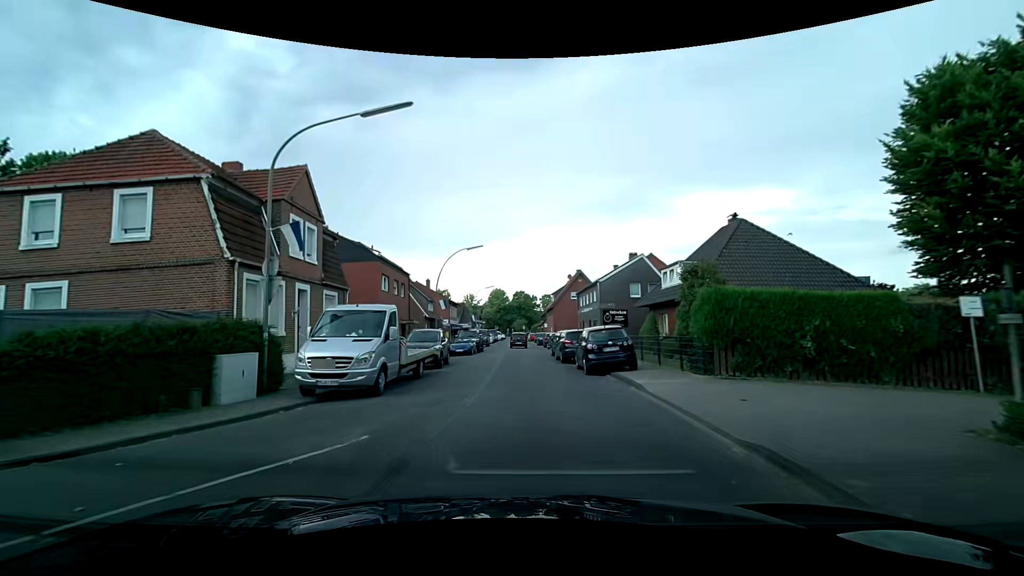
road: residential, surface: asphalt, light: Day
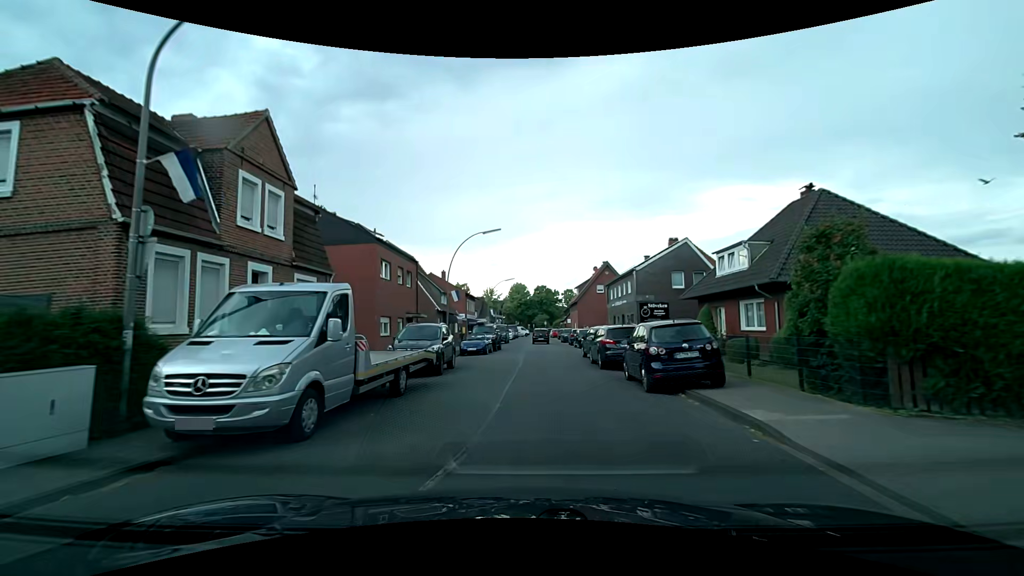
(-0.2, +5.6) m; -3°
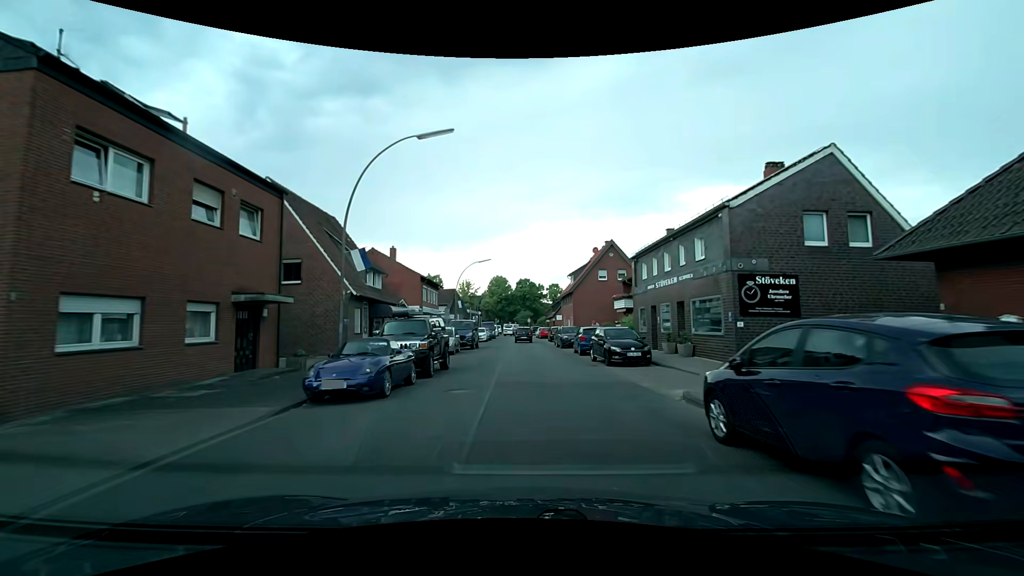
(+0.2, +19.1) m; +2°
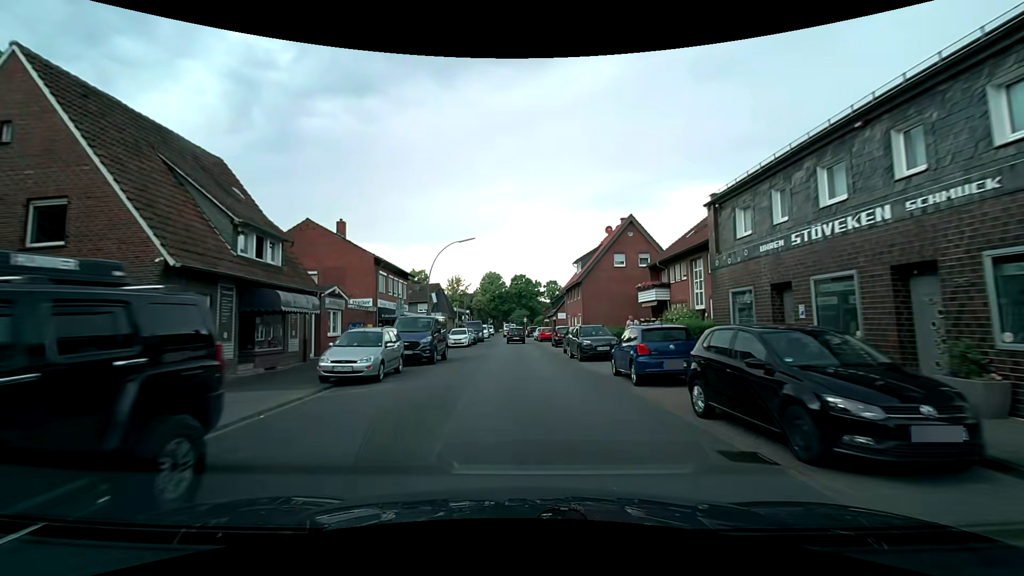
(+0.1, +13.6) m; +1°
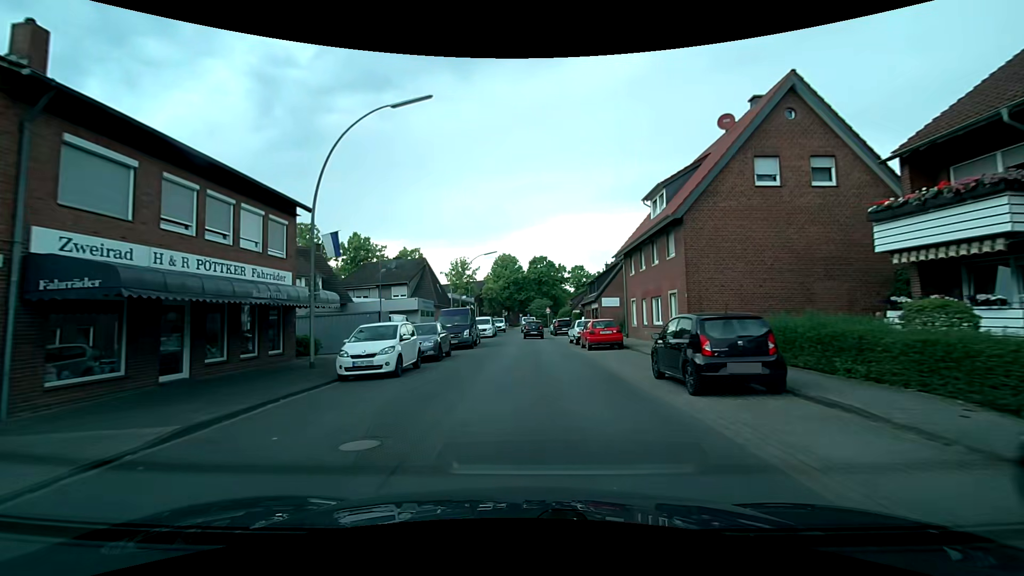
(-0.6, +25.6) m; -3°
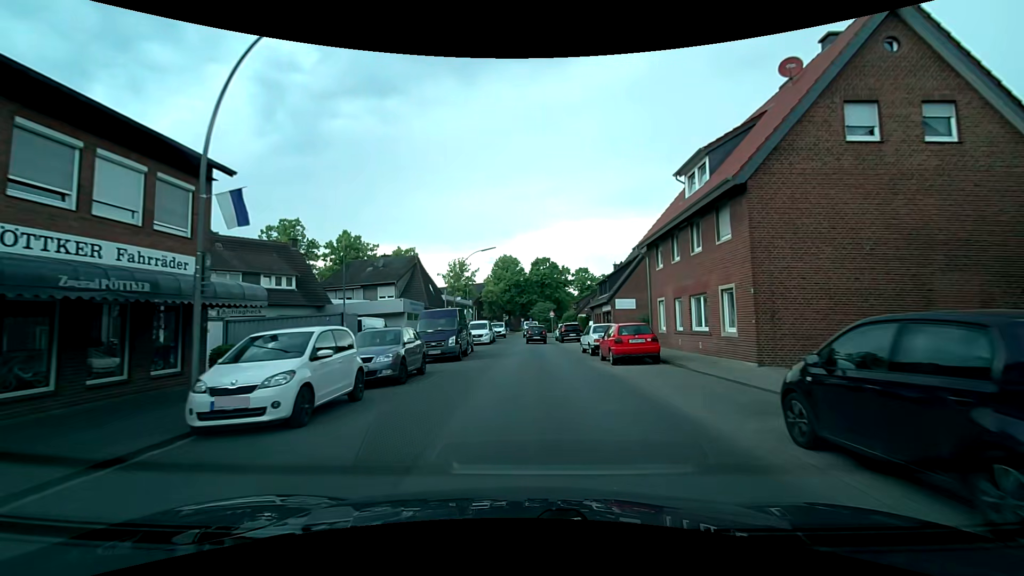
(0.0, +5.8) m; 0°
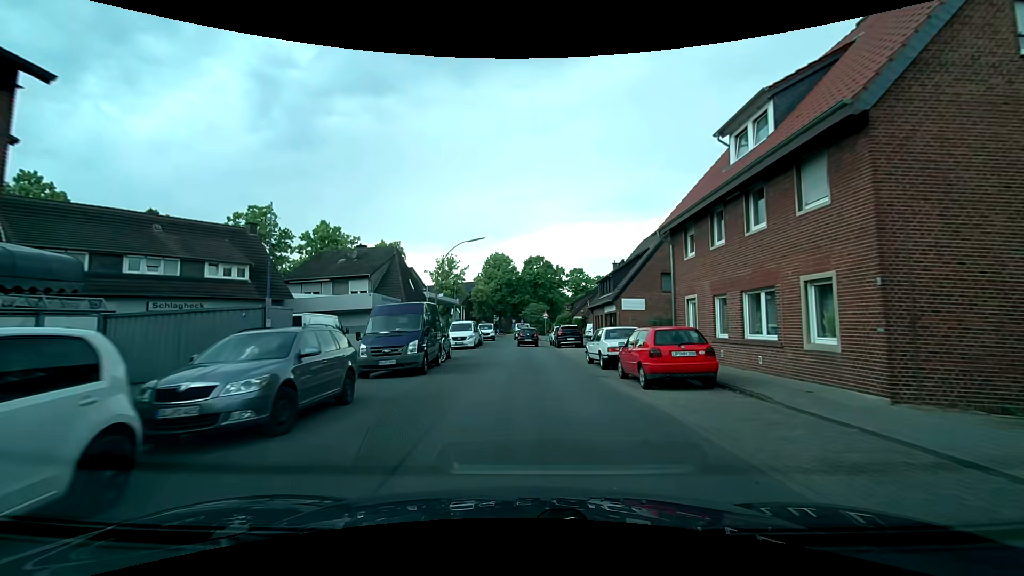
(+0.1, +5.7) m; +1°
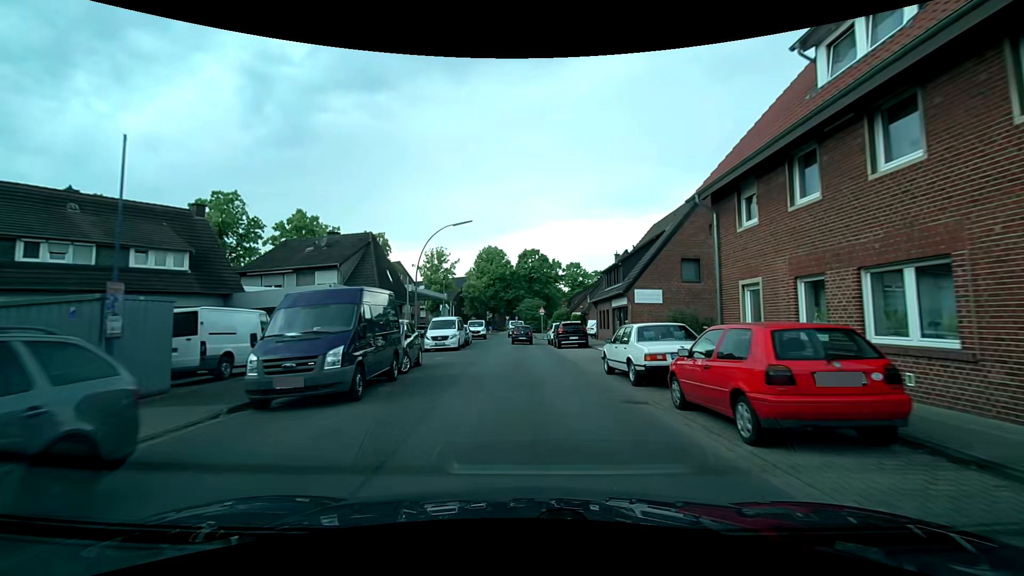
(+0.1, +5.7) m; +1°
(0, +10) (0, +20) (0, +30) (-1, +40) (-1, +50) (-1, +60) (-1, +70) (-4, +80) (-7, +89) (-5, +98) m
